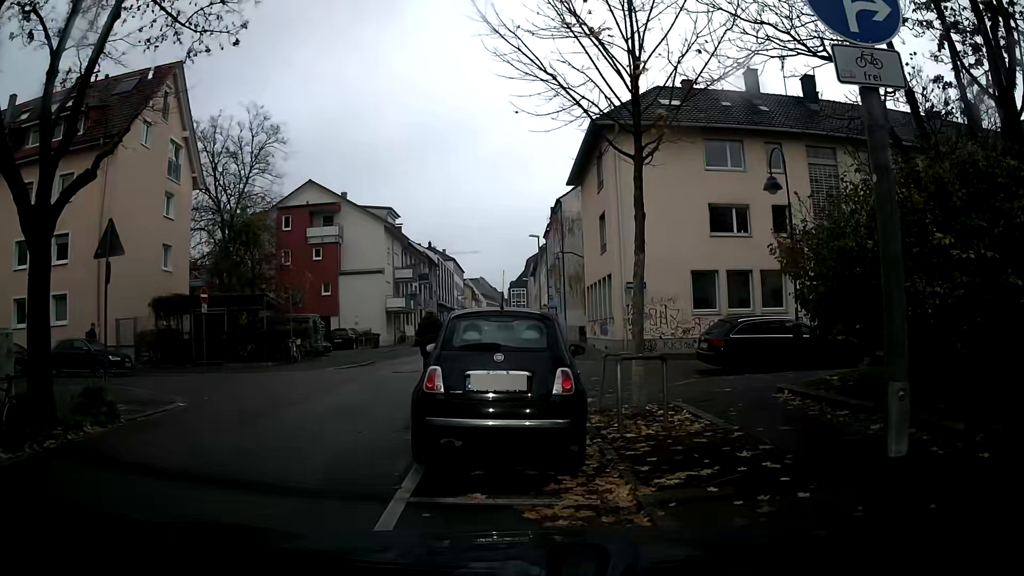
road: residential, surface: asphalt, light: Day
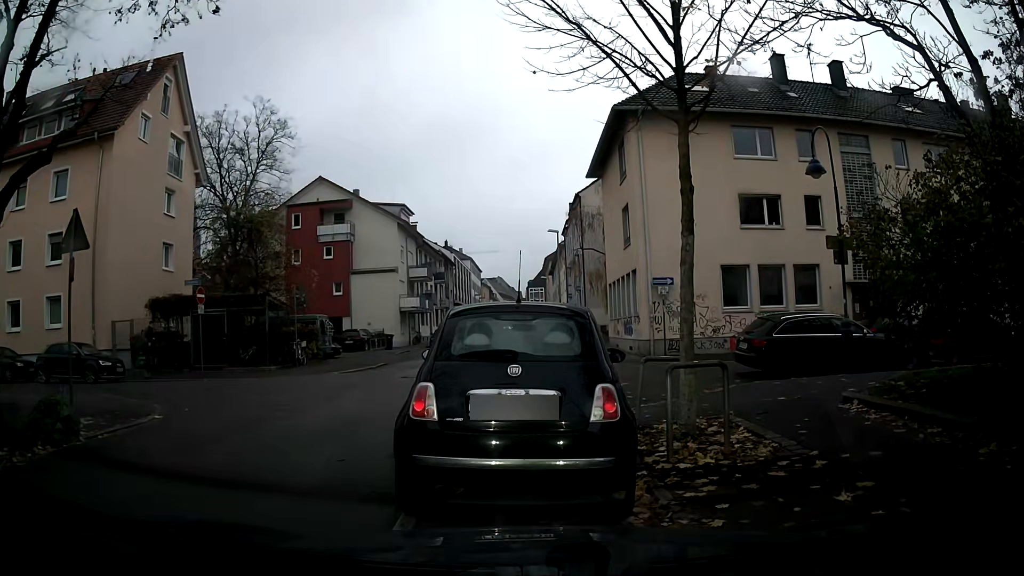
(0.0, +1.6) m; 0°
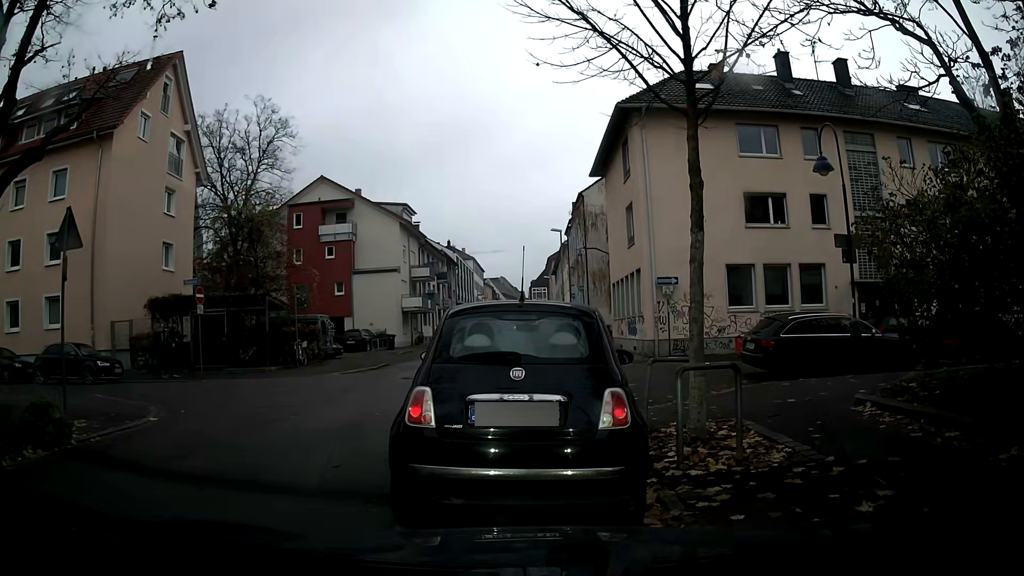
(0.0, +0.3) m; 0°
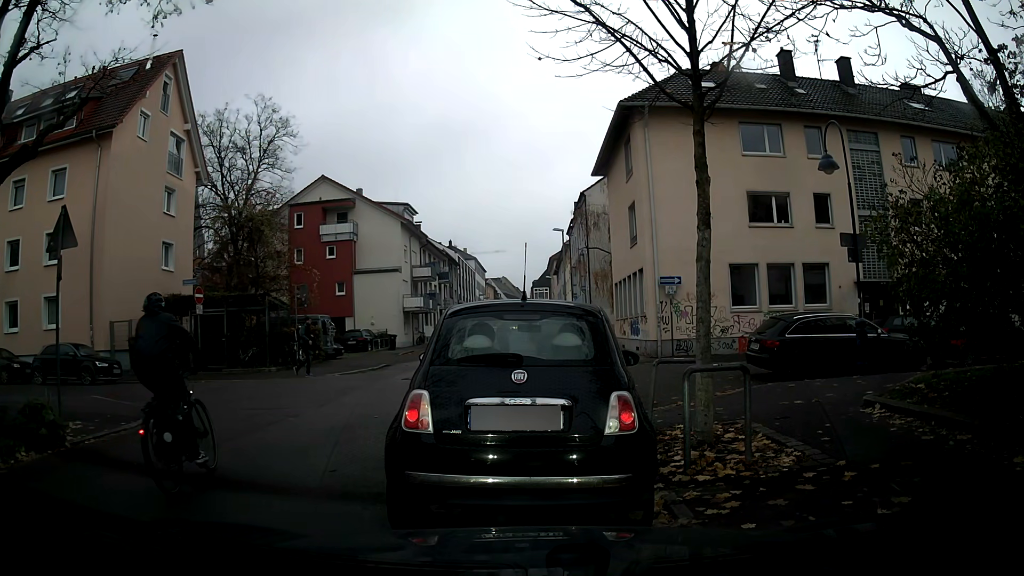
(0.0, +0.3) m; 0°
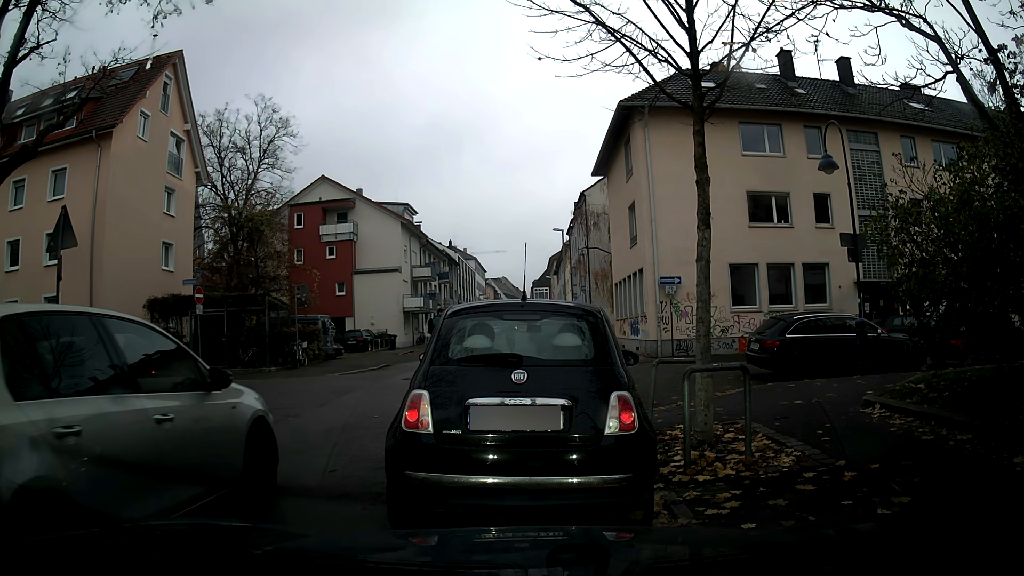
(0.0, 0.0) m; 0°
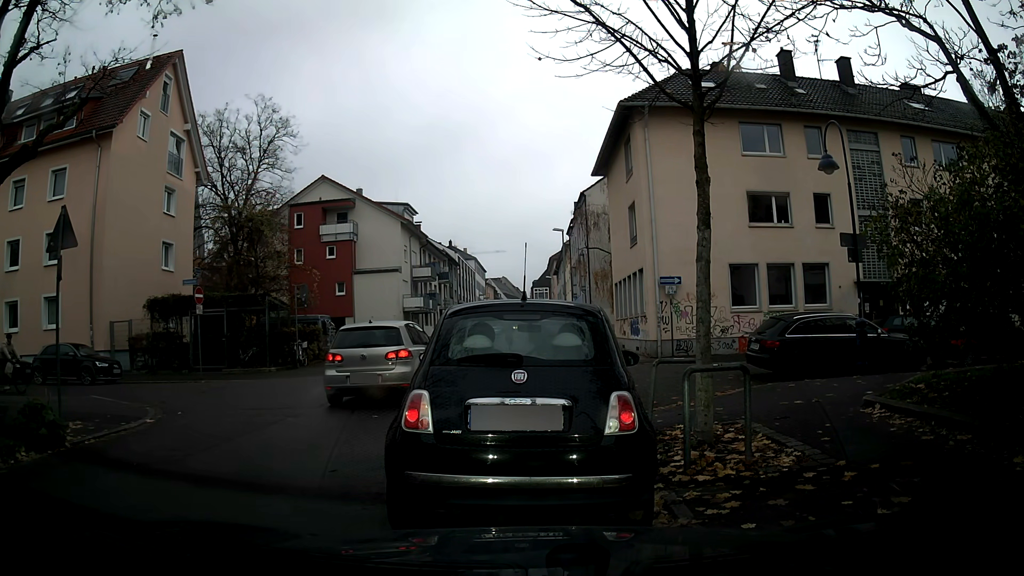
(0.0, 0.0) m; 0°
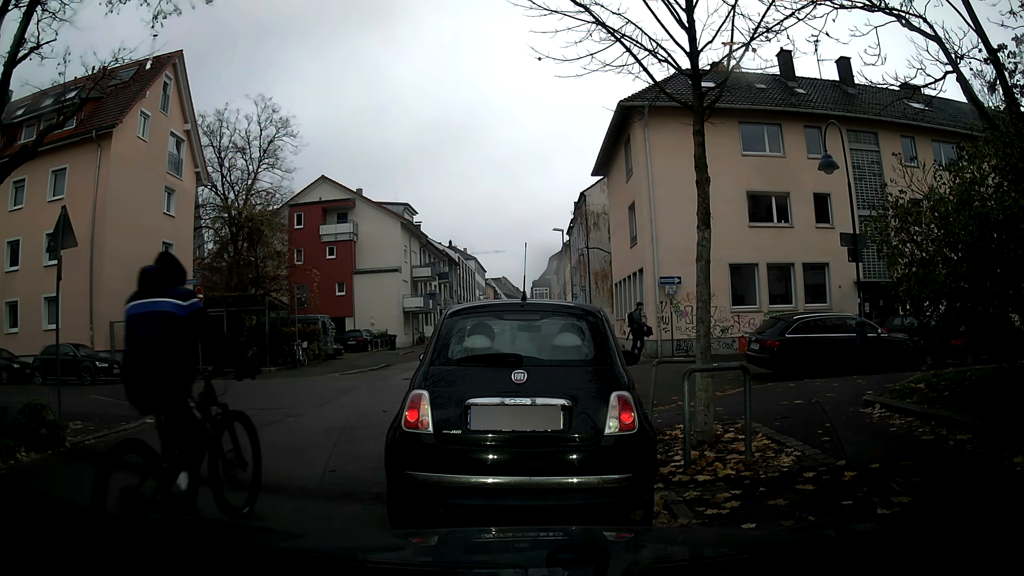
(0.0, 0.0) m; 0°
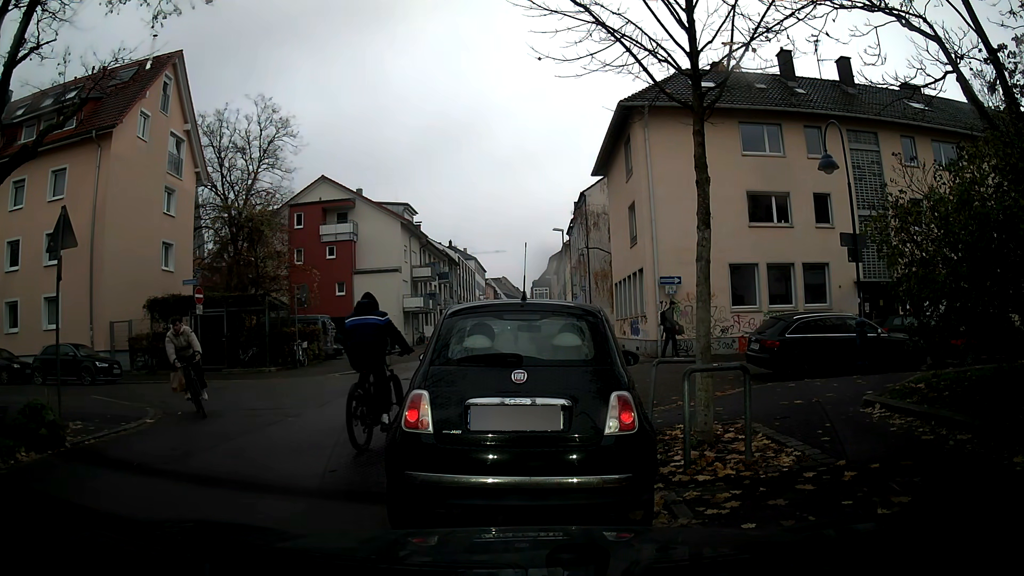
(0.0, 0.0) m; 0°
